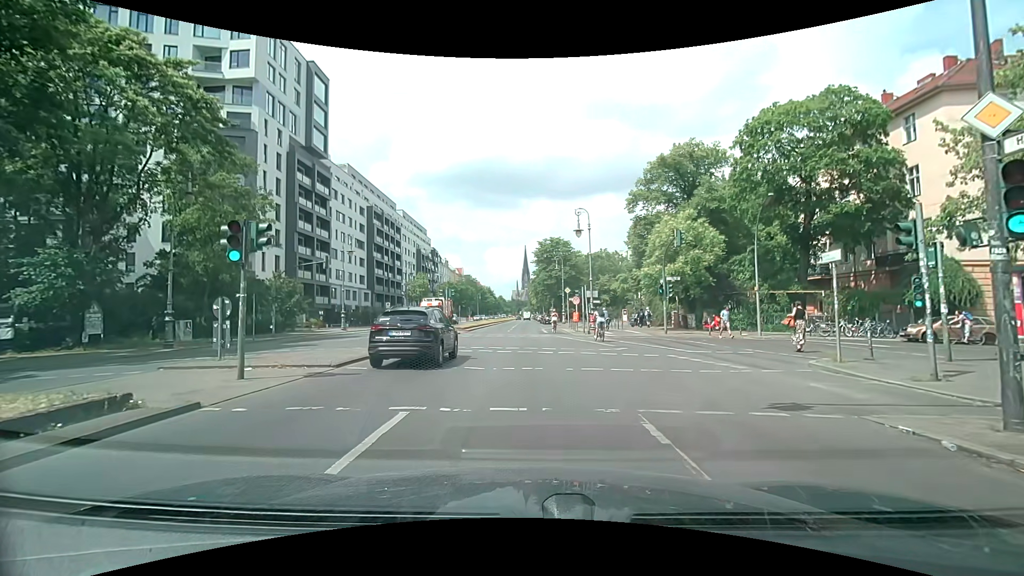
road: secondary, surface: asphalt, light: Day
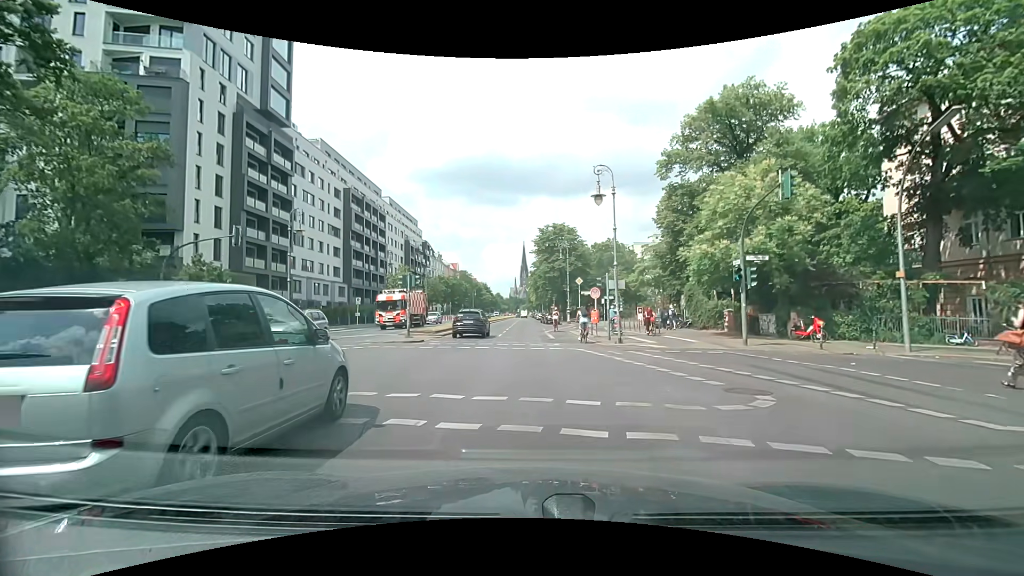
(-0.1, +12.0) m; -1°
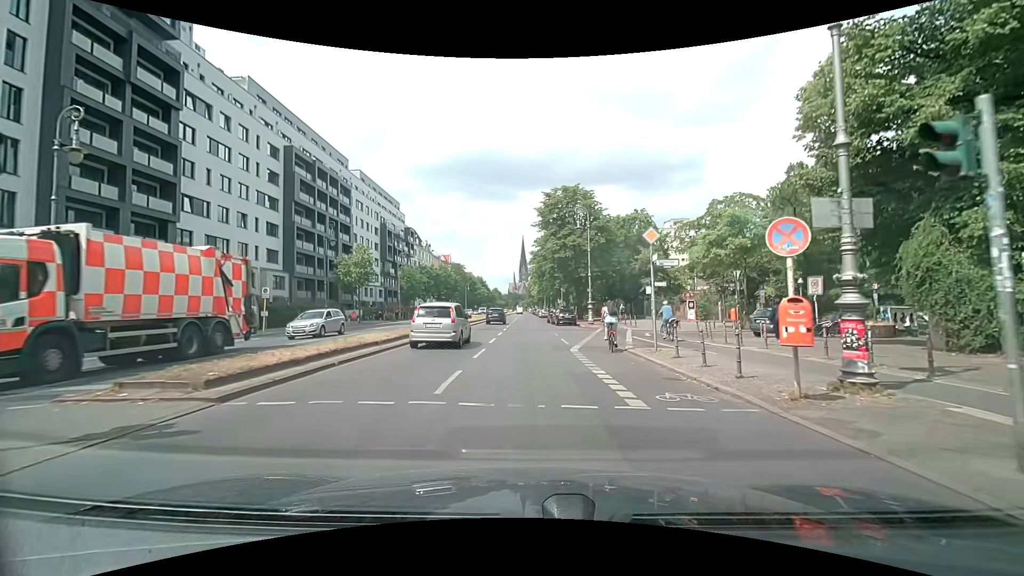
(-0.1, +20.7) m; 0°
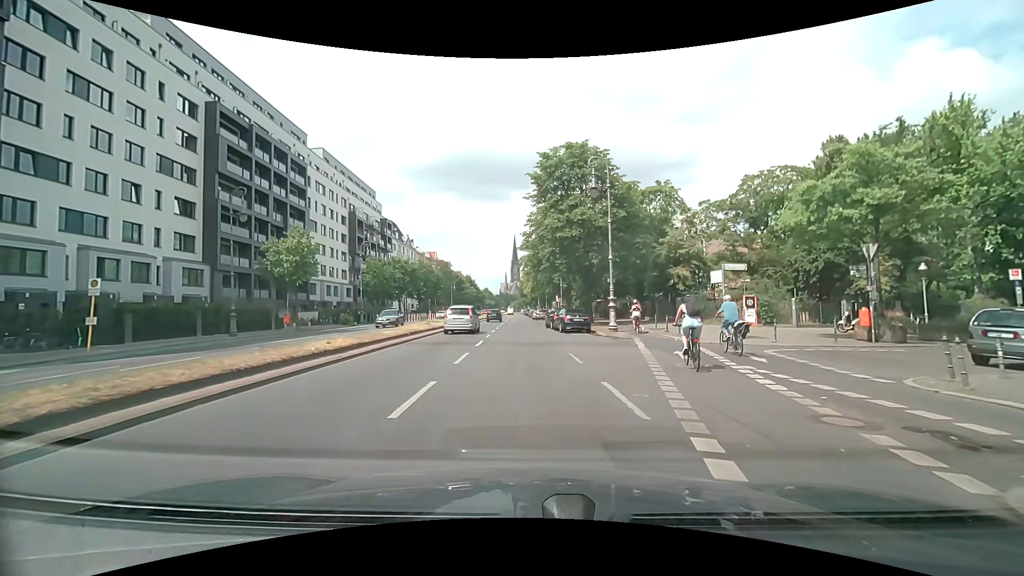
(+0.2, +14.0) m; +2°
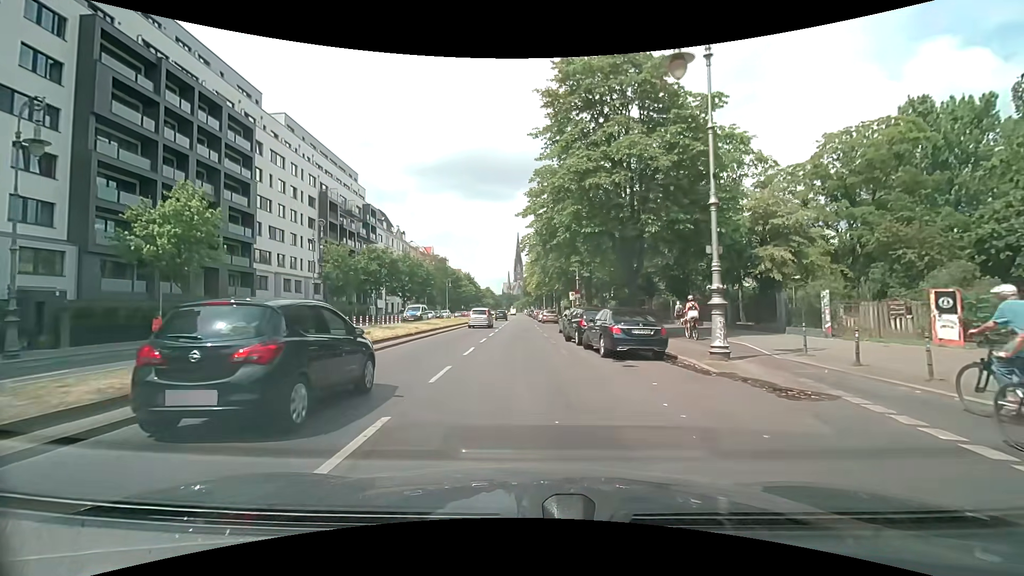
(-0.2, +15.0) m; -1°
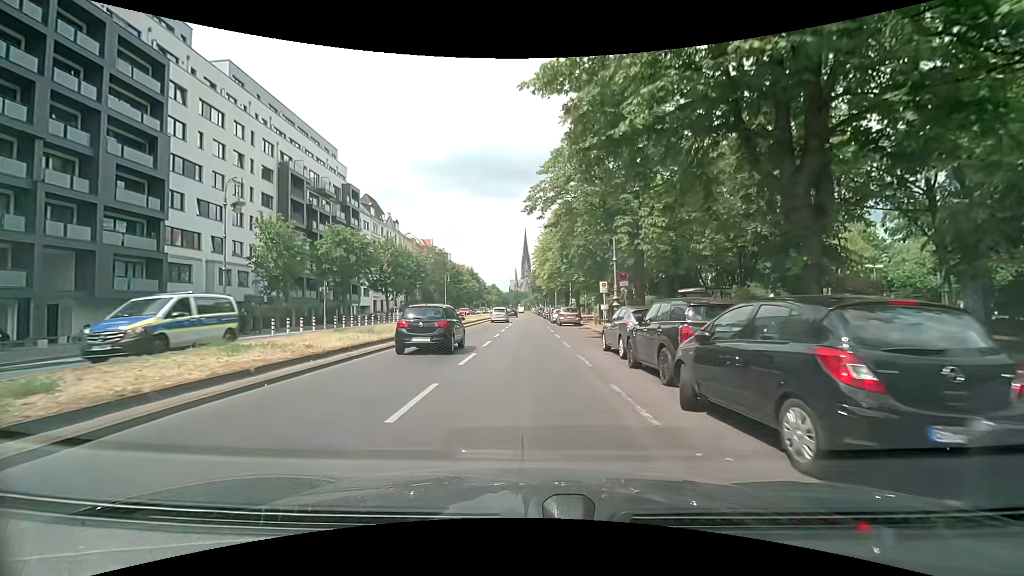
(0.0, +15.1) m; 0°
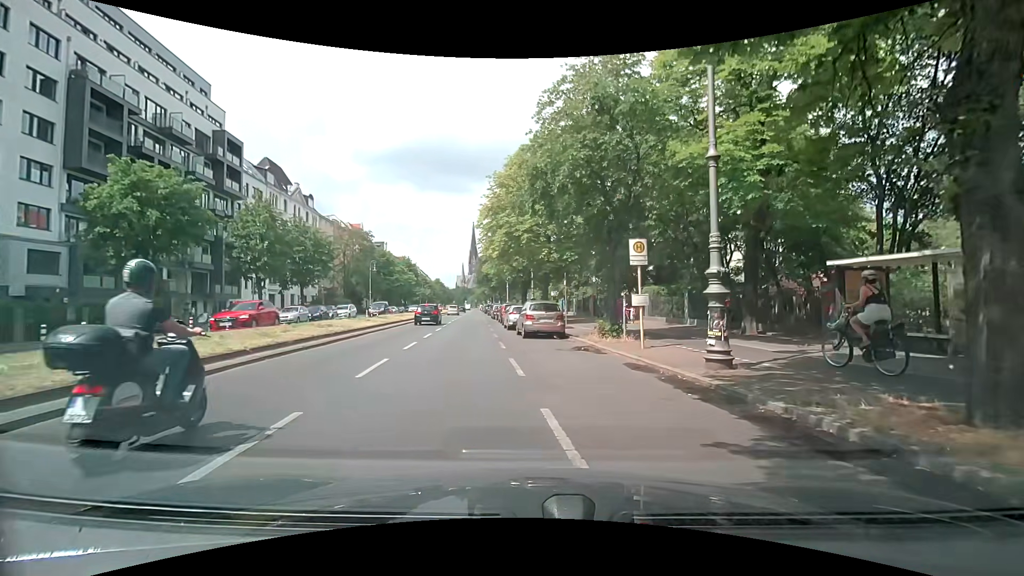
(+0.3, +20.1) m; +5°
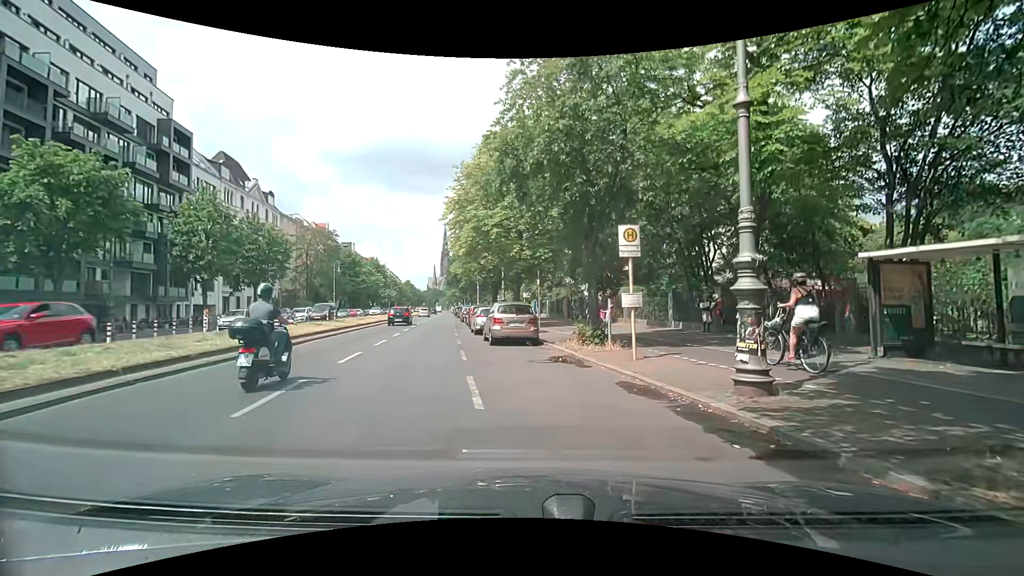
(+0.1, +2.8) m; +4°
